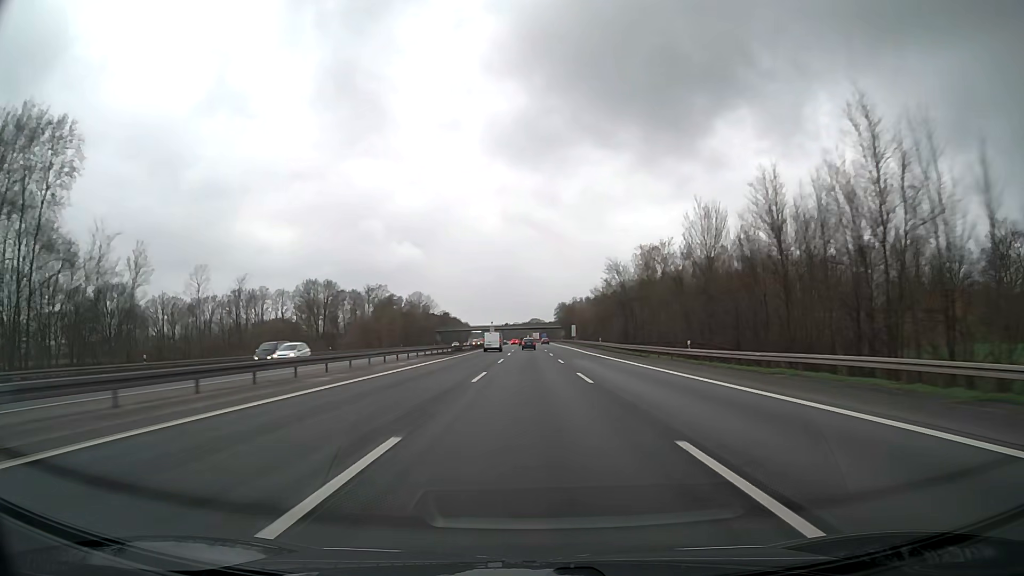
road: motorway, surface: asphalt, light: Day
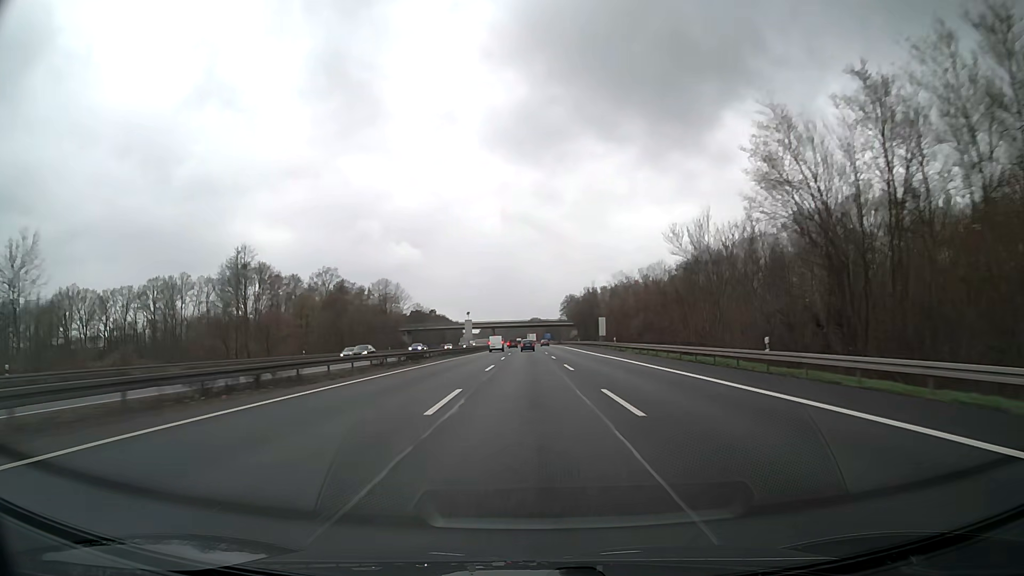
(0.0, +63.7) m; 0°
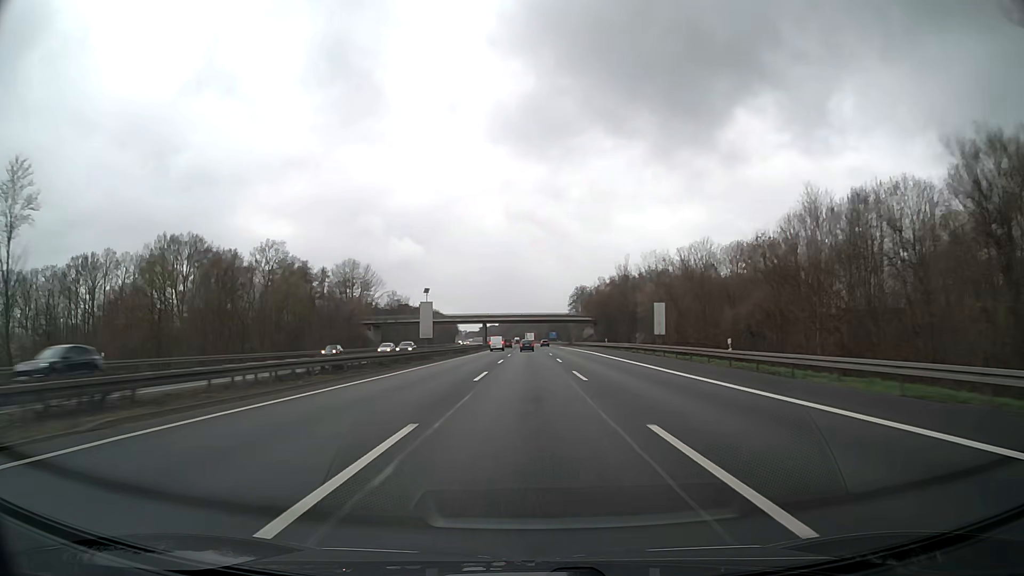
(0.0, +42.4) m; 0°
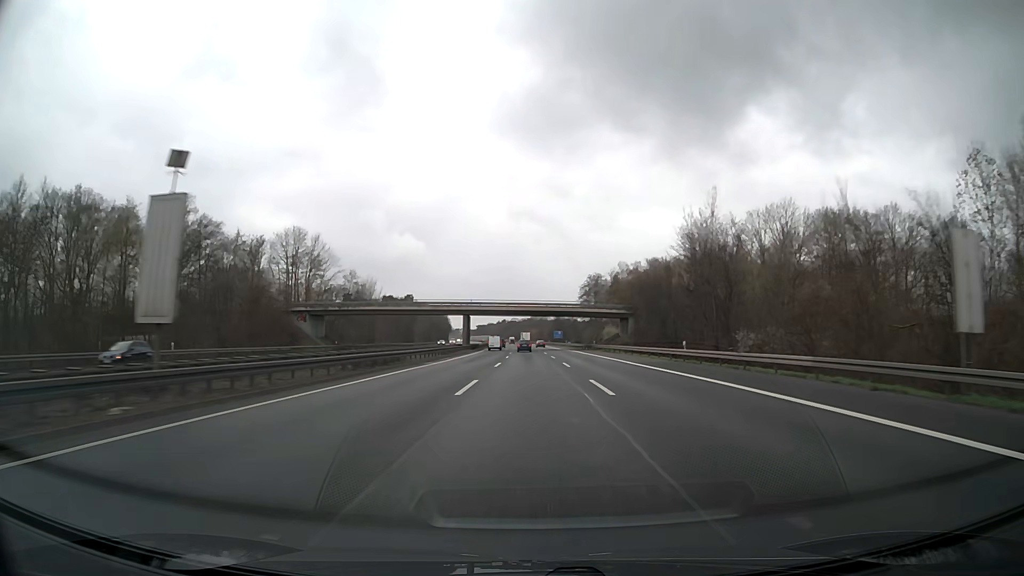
(0.0, +42.4) m; 0°
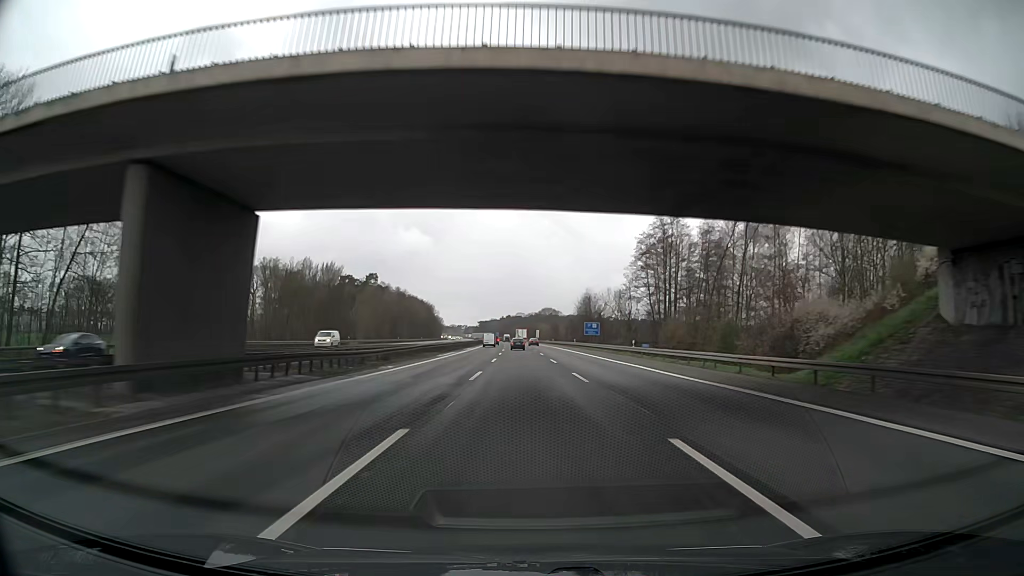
(-0.2, +84.7) m; -1°
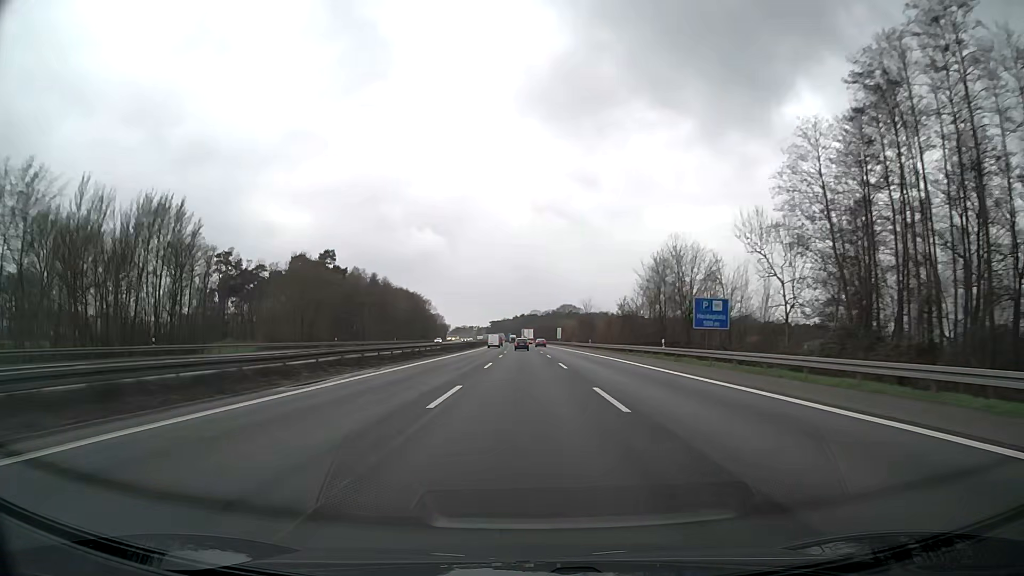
(-0.3, +63.3) m; -1°
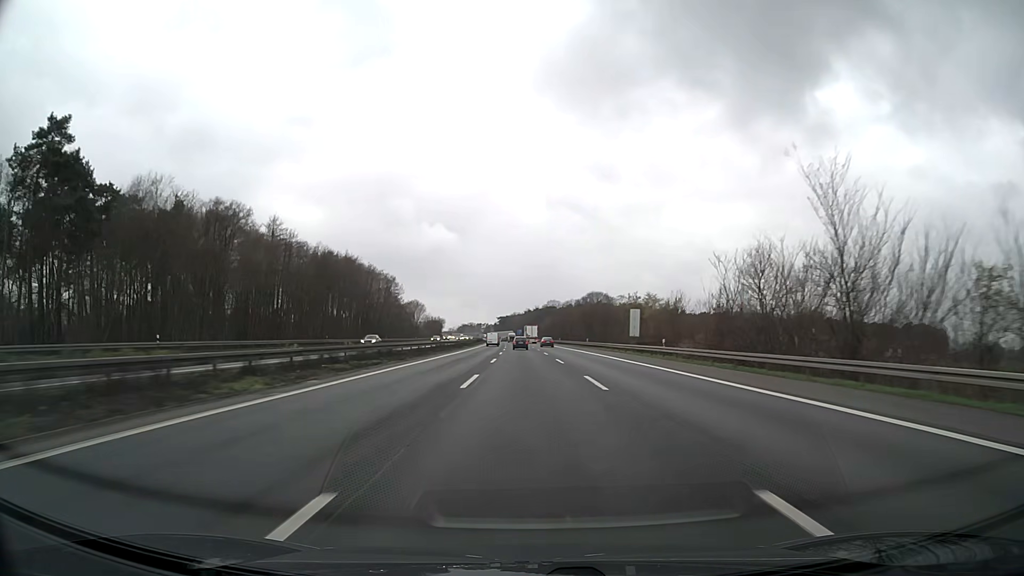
(-1.4, +104.0) m; -1°
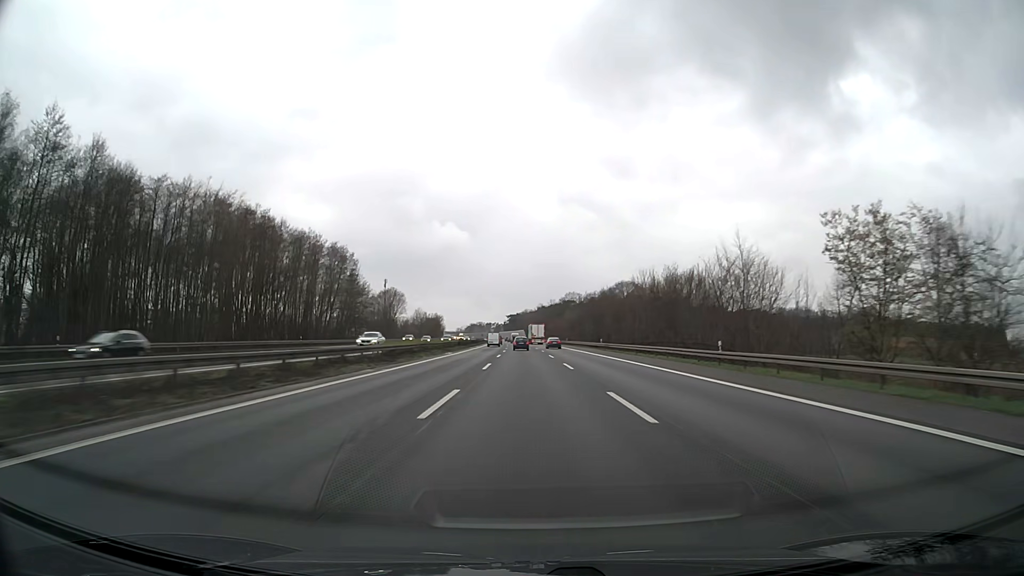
(-0.6, +61.1) m; -1°
(0, +10) (0, +20) (0, +30) (0, +40) (0, +50) (-1, +60) (-1, +70) (-1, +80) (-1, +90) (-1, +100) m
